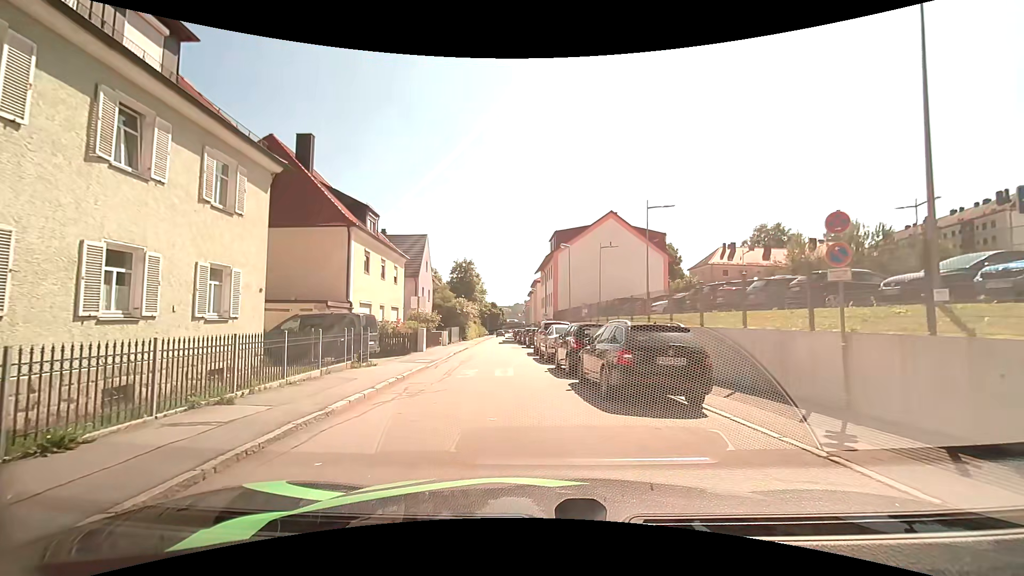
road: residential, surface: asphalt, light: Day
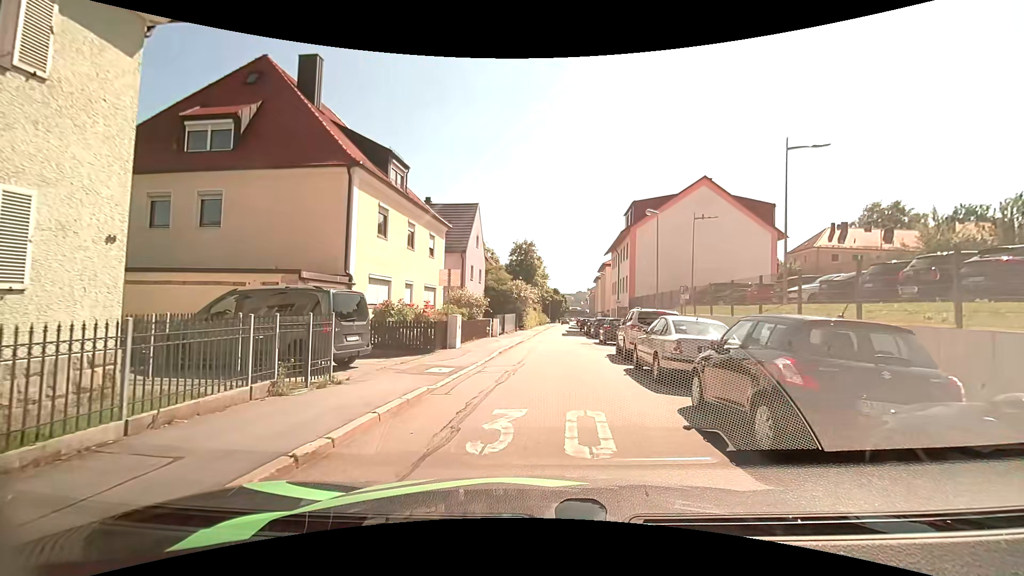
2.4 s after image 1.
(-0.5, +8.4) m; -8°
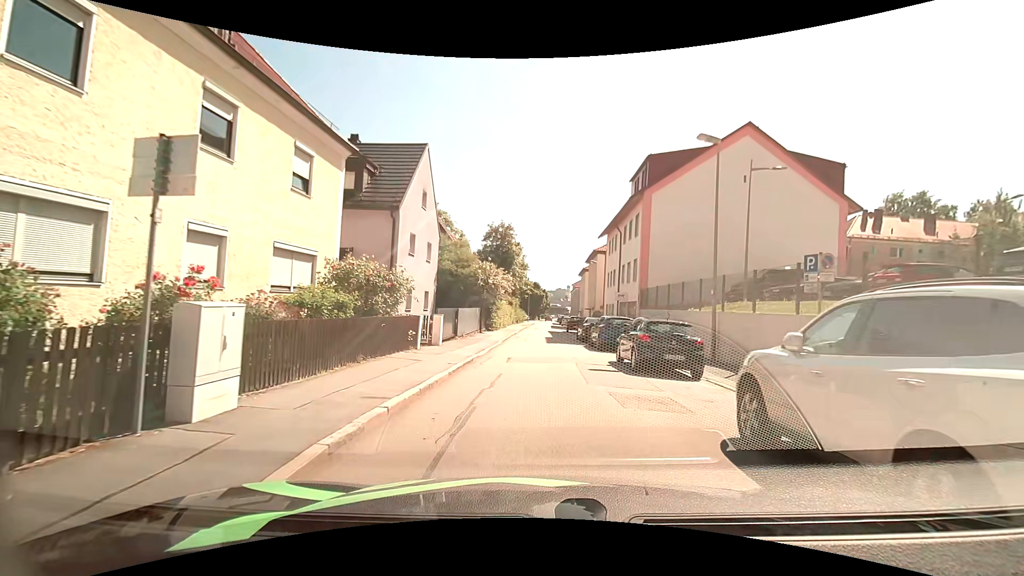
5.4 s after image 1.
(+0.5, +13.4) m; +4°
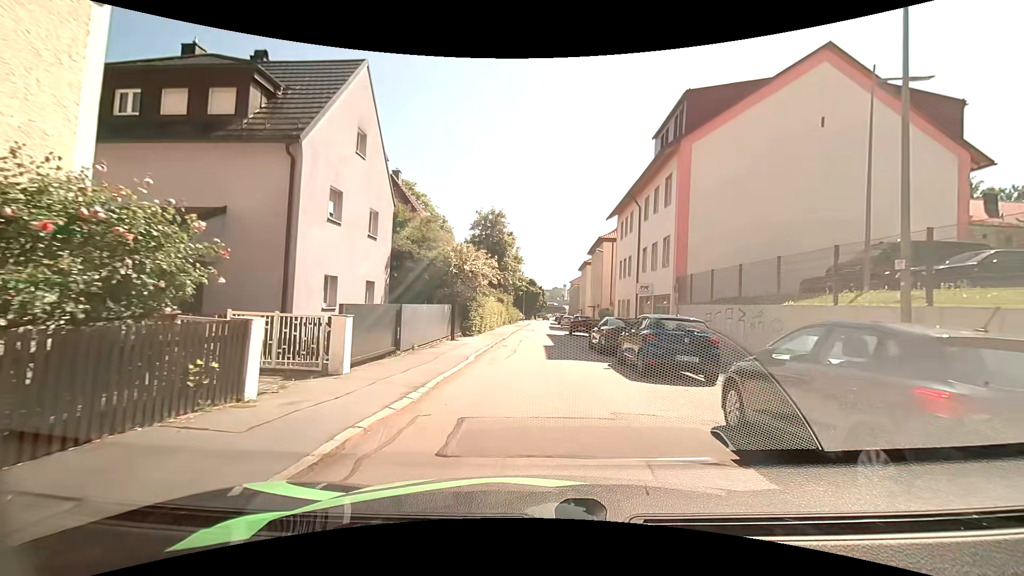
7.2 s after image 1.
(-0.1, +9.4) m; -1°
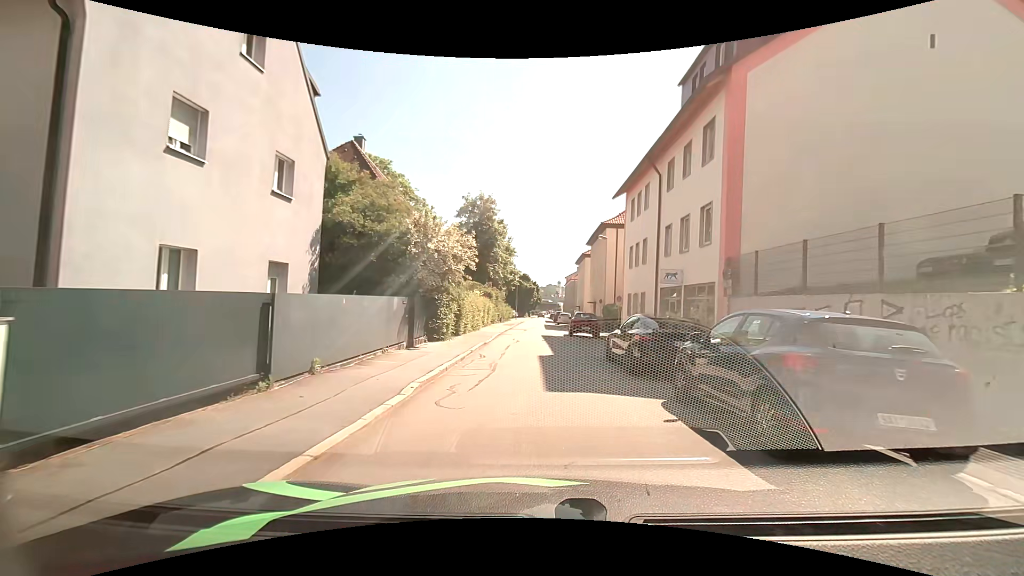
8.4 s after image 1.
(+0.1, +6.8) m; +2°
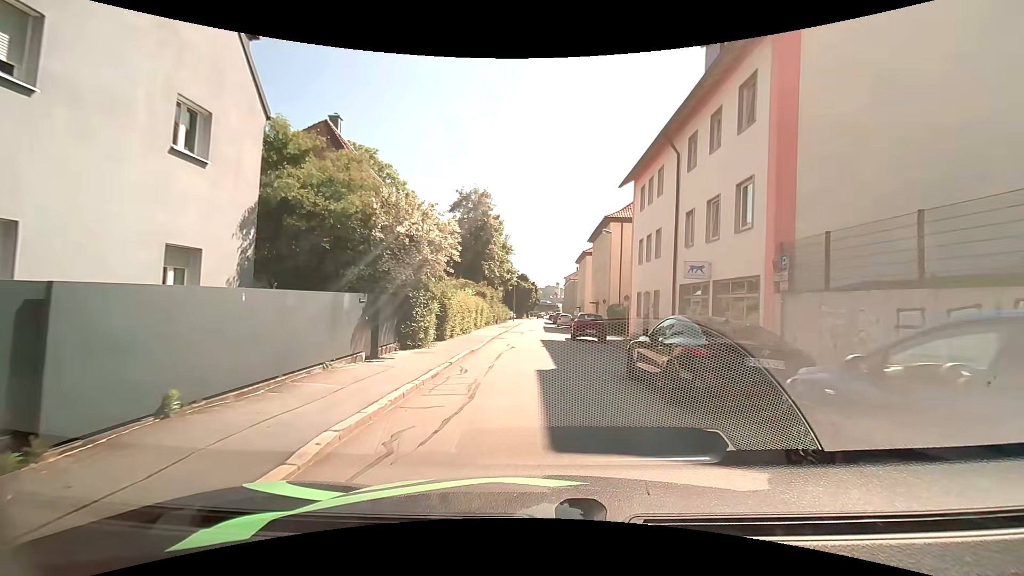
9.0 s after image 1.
(0.0, +3.6) m; 0°
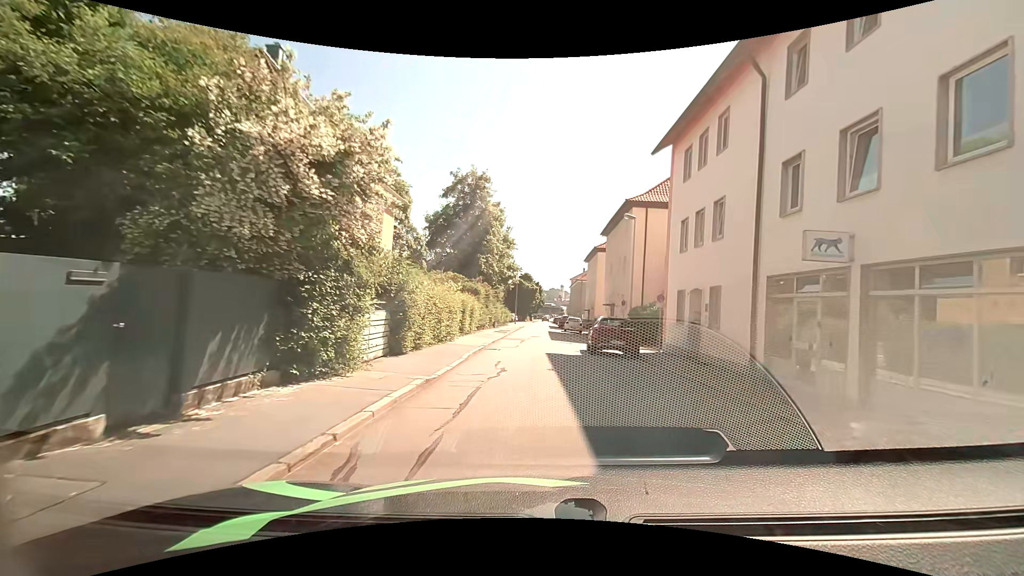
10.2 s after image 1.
(-0.1, +7.5) m; -1°
